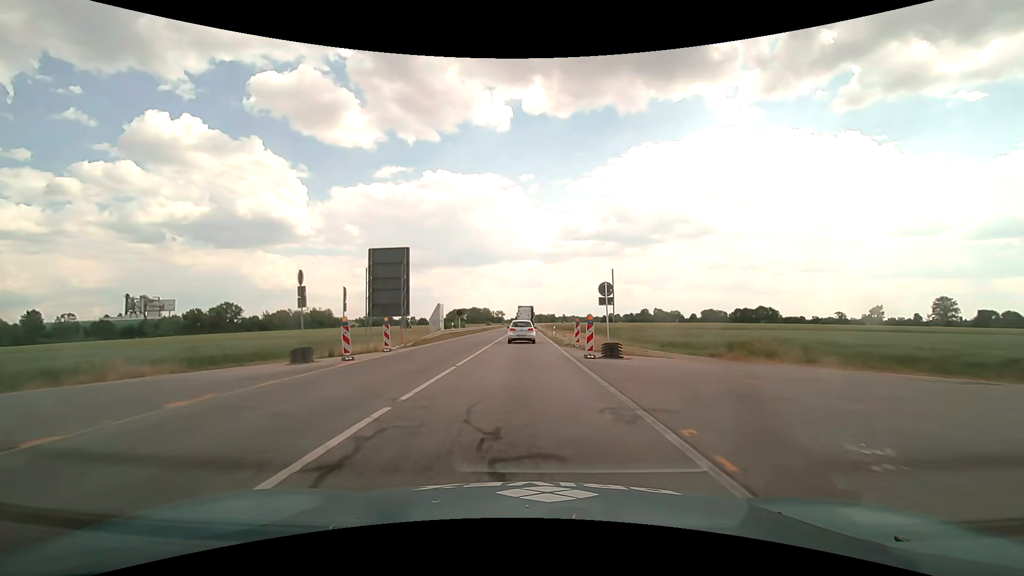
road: primary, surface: asphalt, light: Day
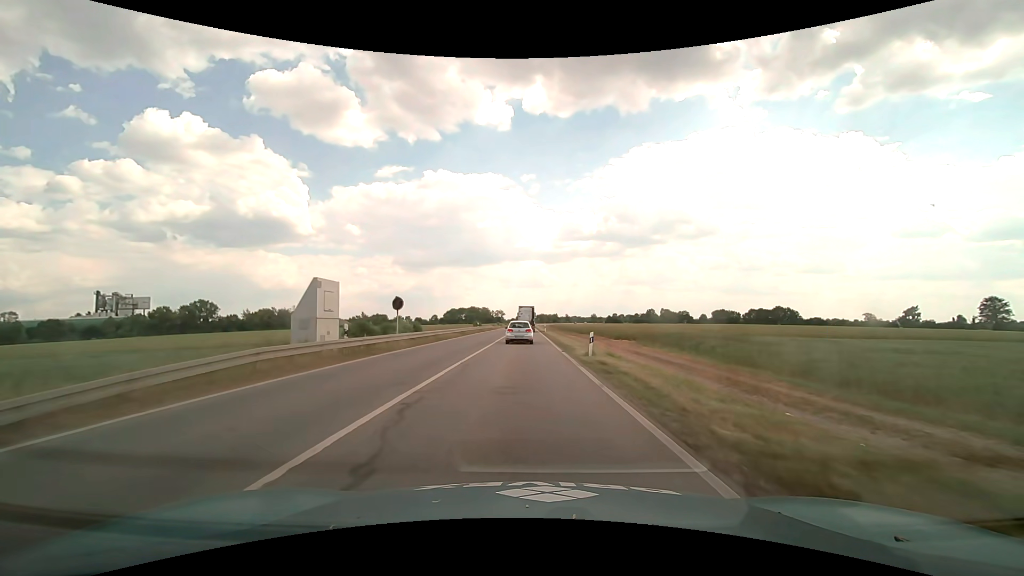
(0.0, +27.3) m; 0°
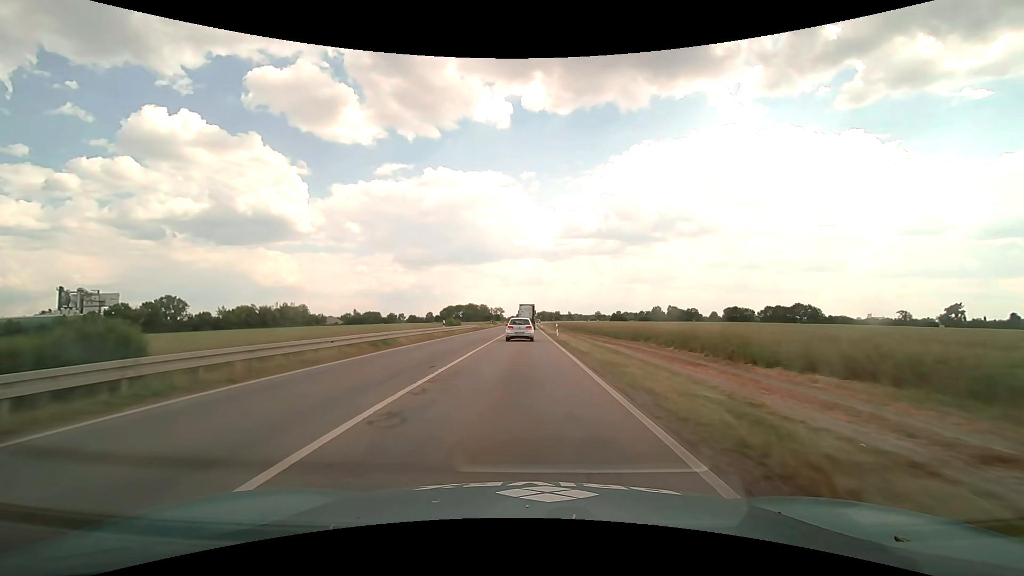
(0.0, +28.3) m; 0°
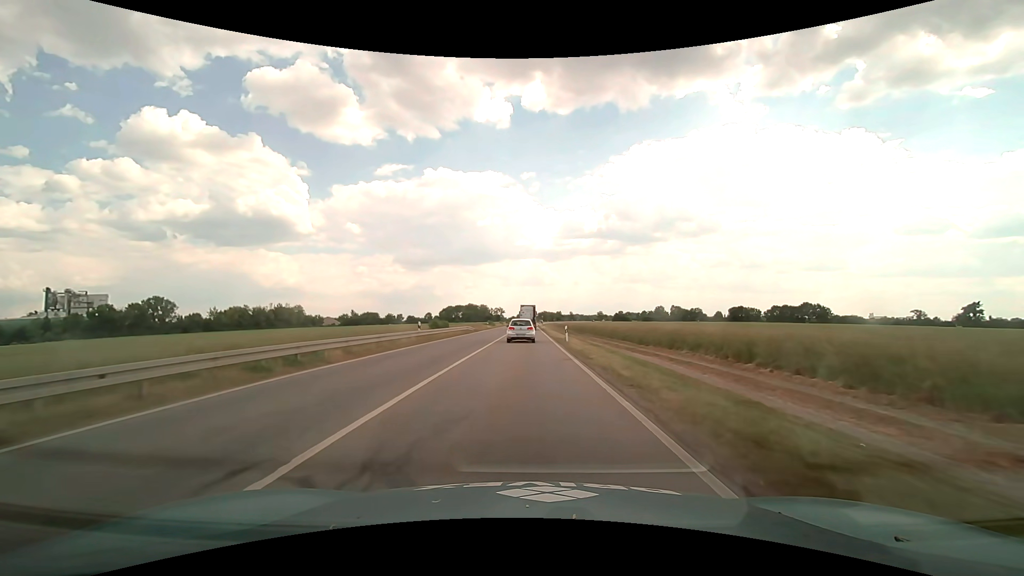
(0.0, +9.6) m; 0°
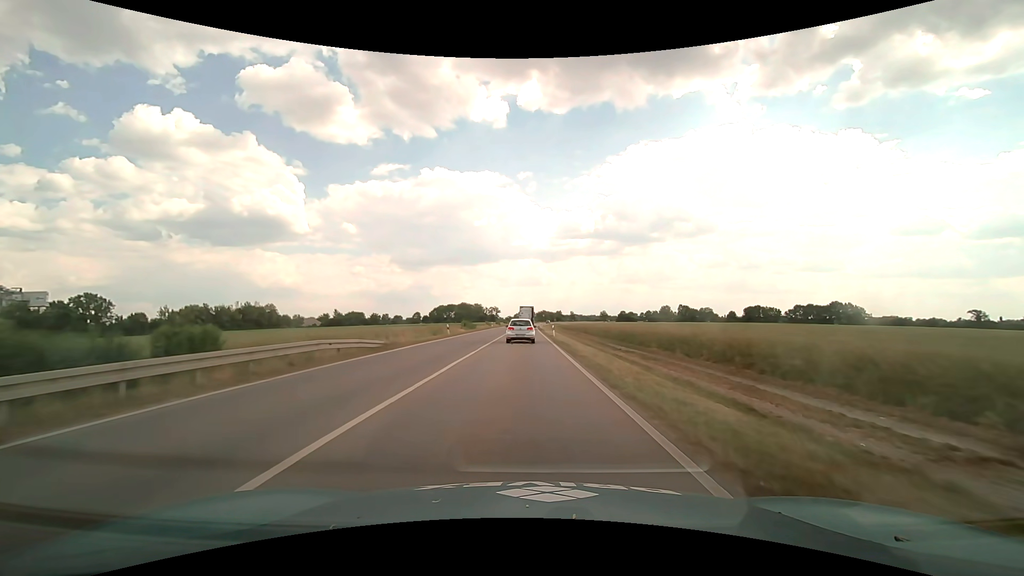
(+0.1, +38.5) m; 0°
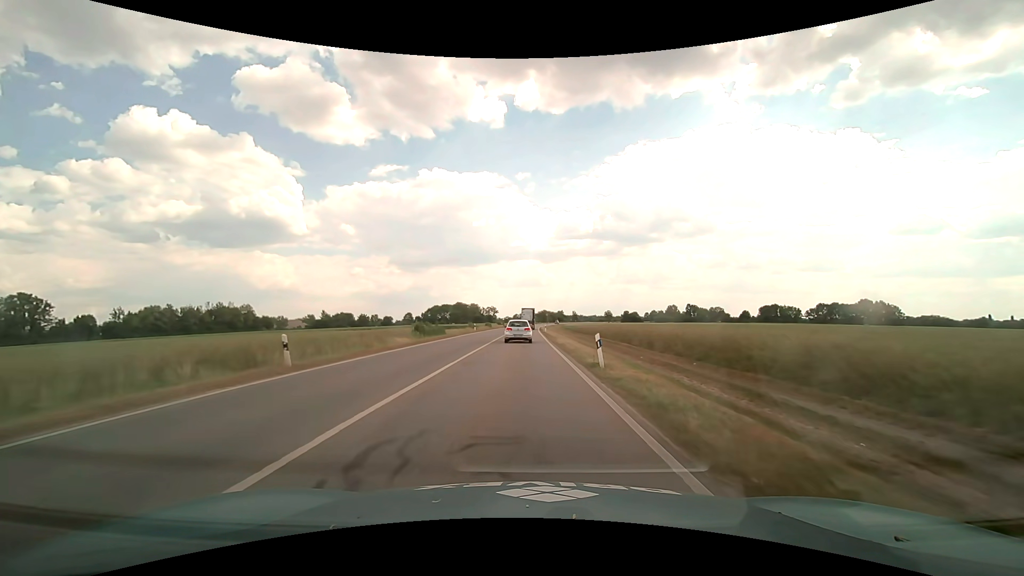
(0.0, +29.1) m; 0°
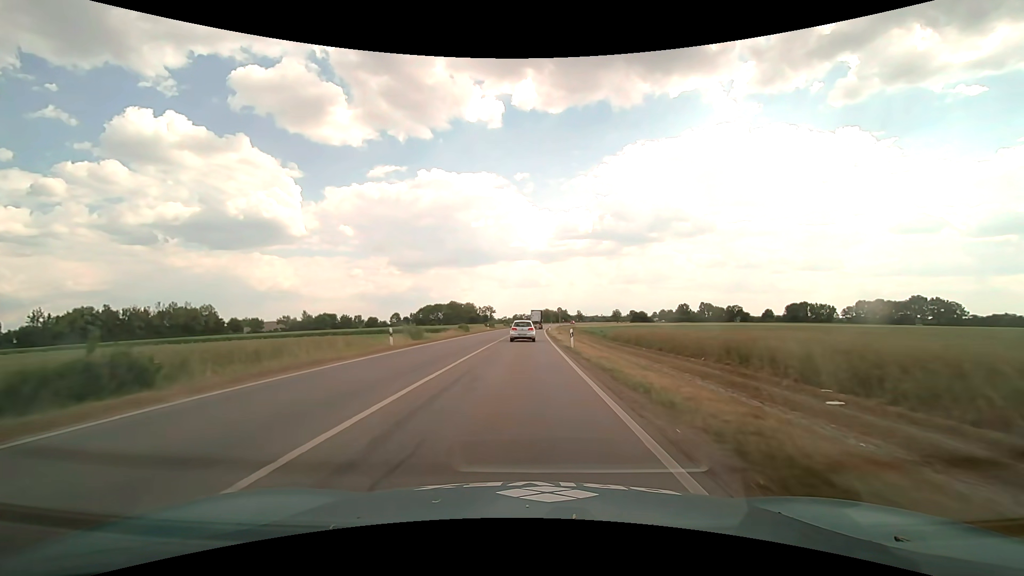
(0.0, +39.9) m; 0°
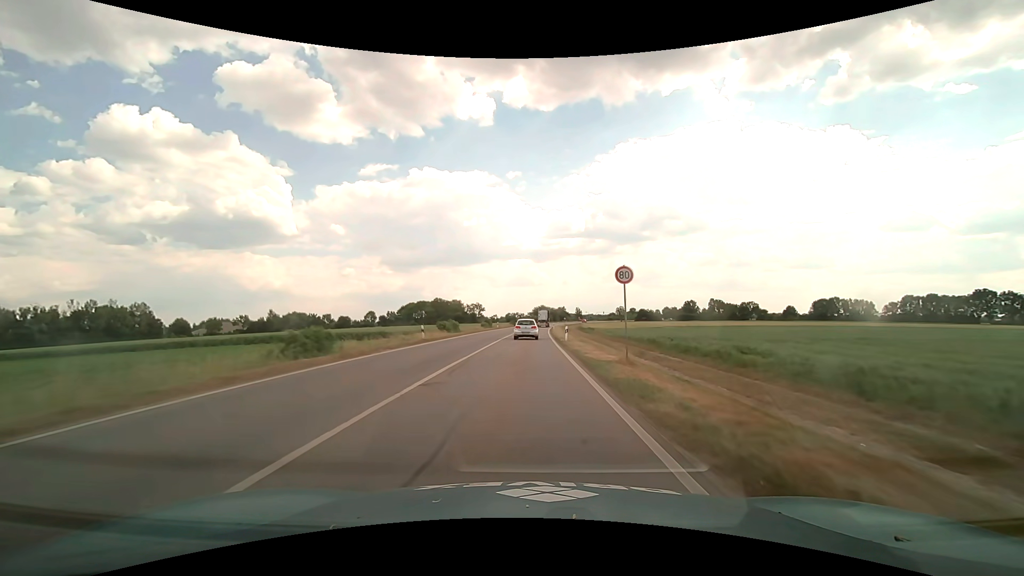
(+0.2, +43.4) m; +1°
(0, +10) (0, +20) (0, +30) (0, +40) (+1, +50) (+1, +60) (+1, +70) (+2, +80) (+2, +90) (+3, +100) m
